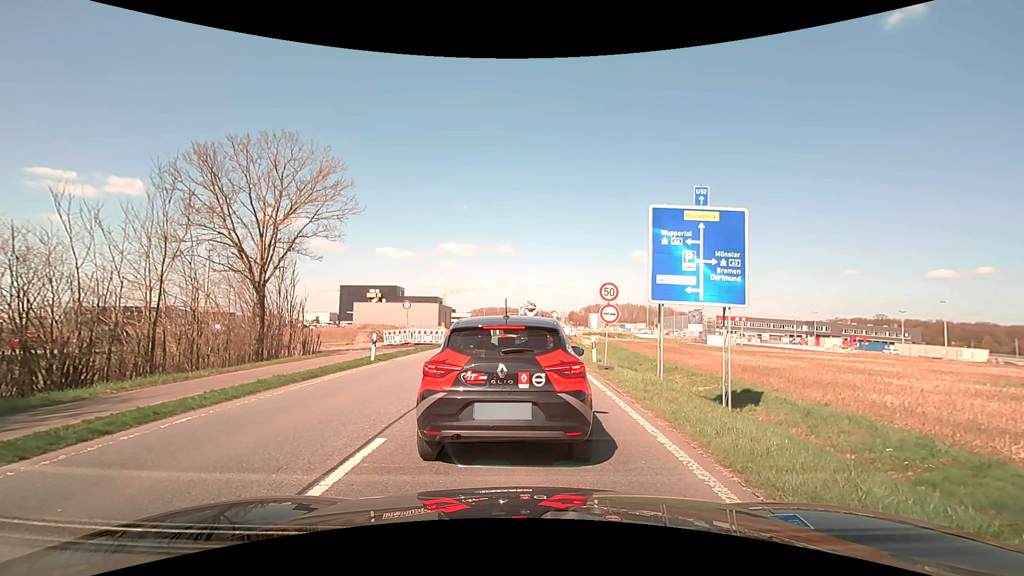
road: primary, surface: asphalt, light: Day
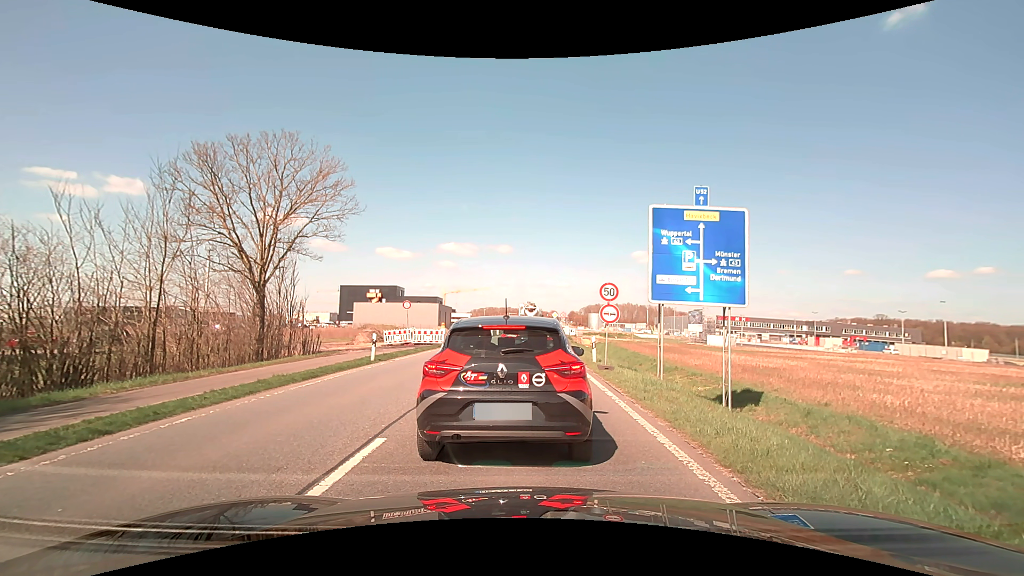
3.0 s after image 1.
(0.0, 0.0) m; 0°
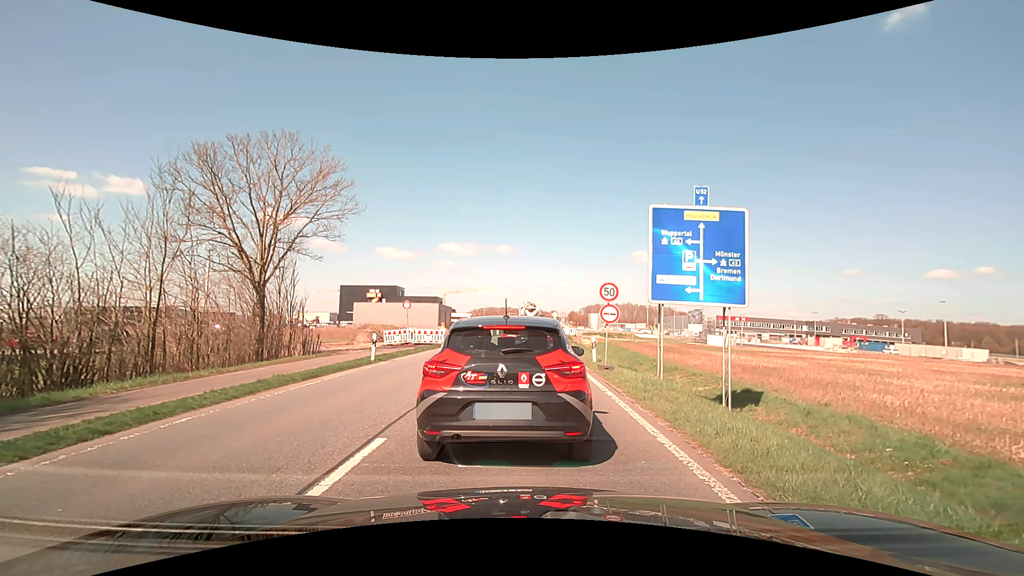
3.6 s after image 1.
(0.0, 0.0) m; 0°
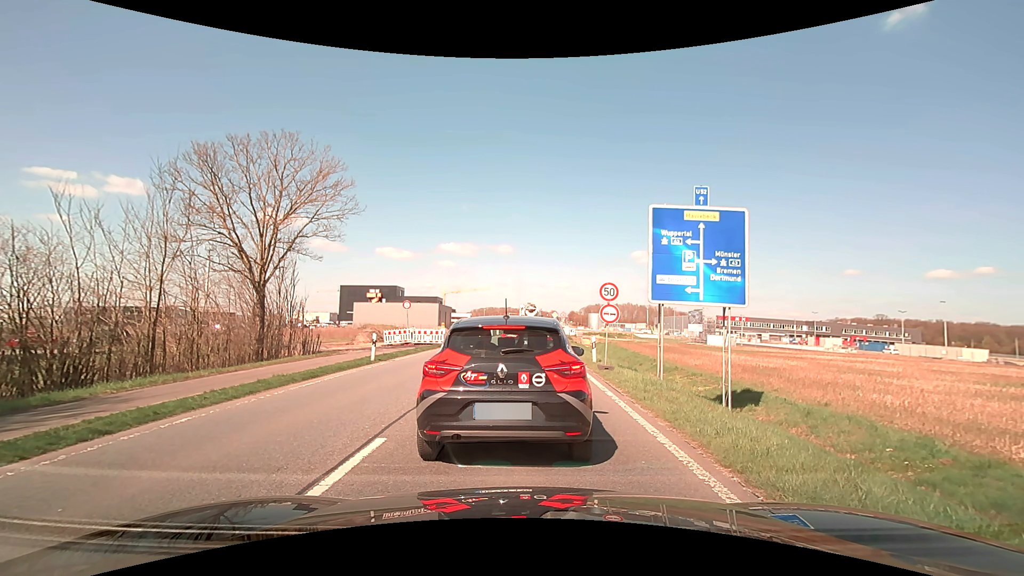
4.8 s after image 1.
(0.0, 0.0) m; 0°
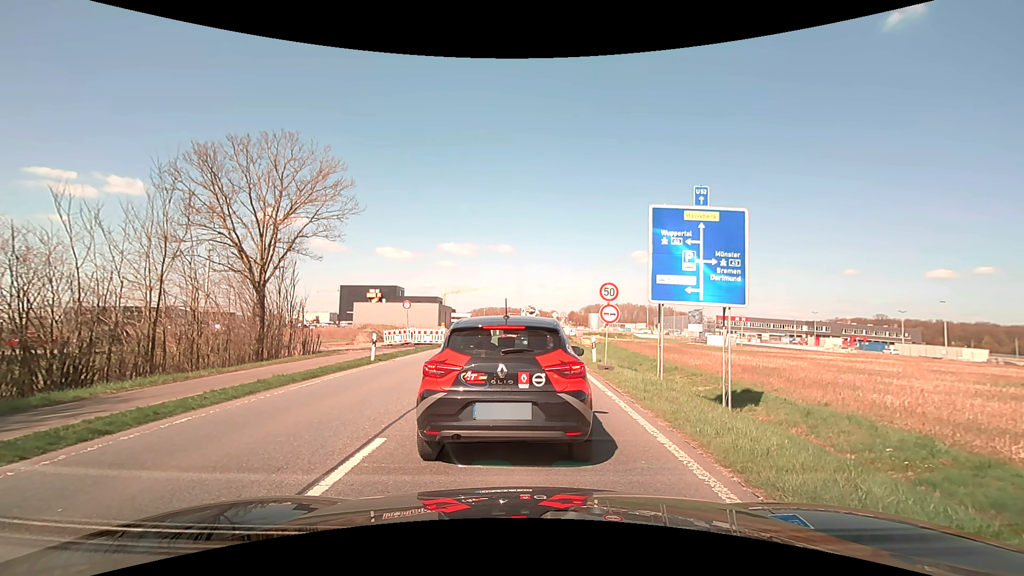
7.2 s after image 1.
(0.0, 0.0) m; 0°
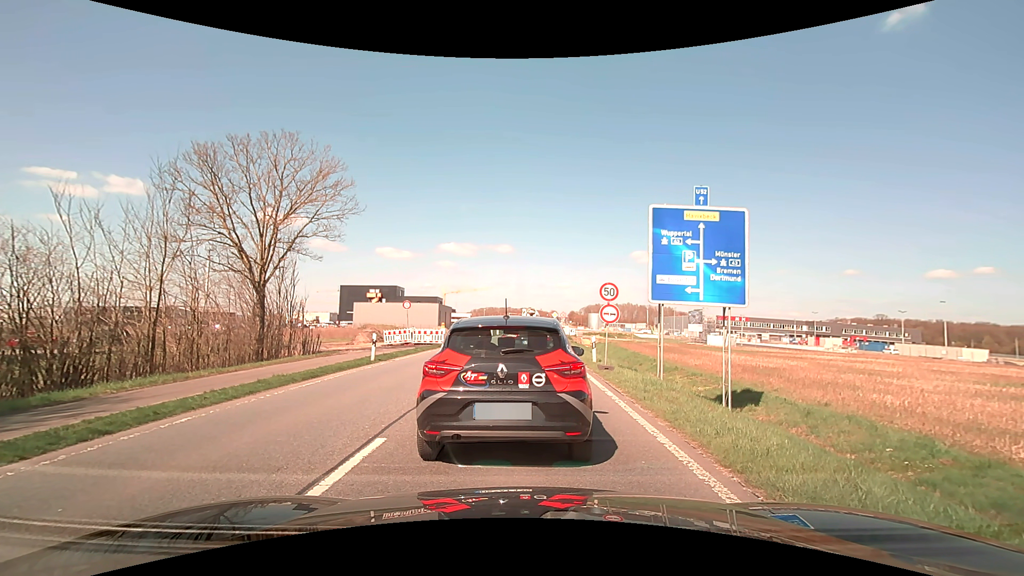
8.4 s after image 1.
(0.0, 0.0) m; 0°
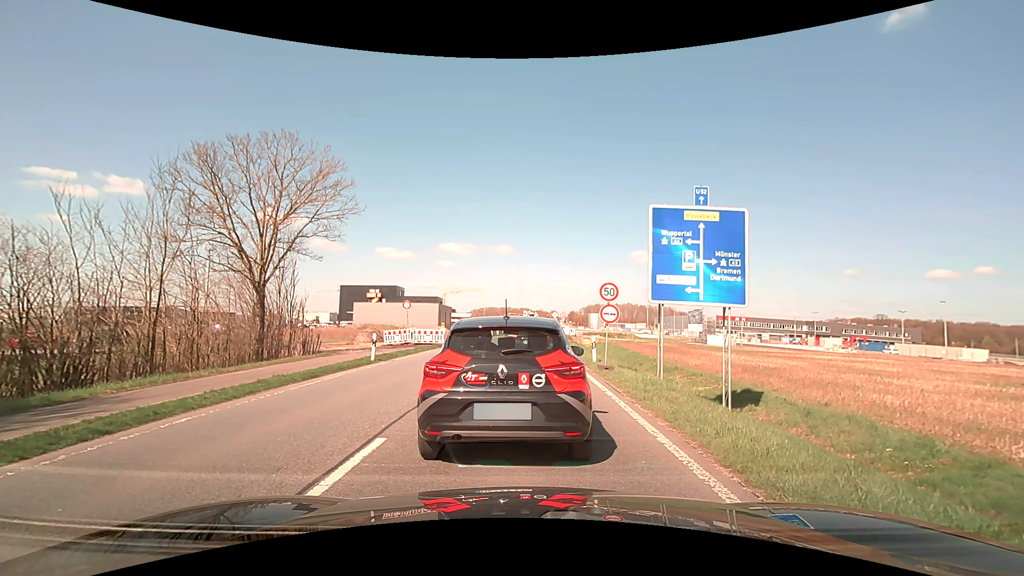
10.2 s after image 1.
(0.0, 0.0) m; 0°
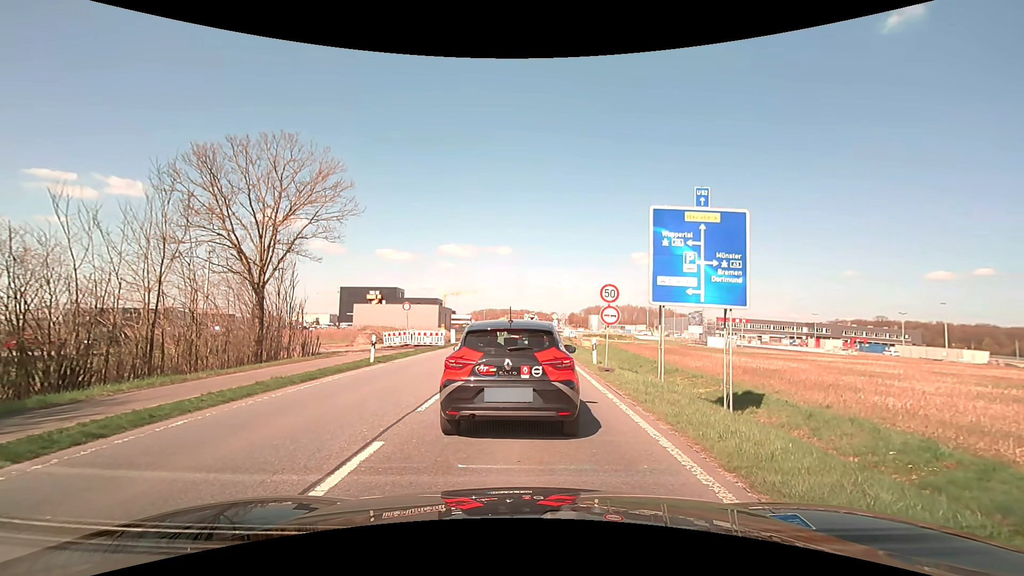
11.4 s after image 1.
(0.0, +0.1) m; 0°
(0, +10) (0, +20) (0, +30) (+1, +40) (+1, +50) (+2, +60) (+2, +70) (+2, +80) (+3, +90) (+3, +100) m
